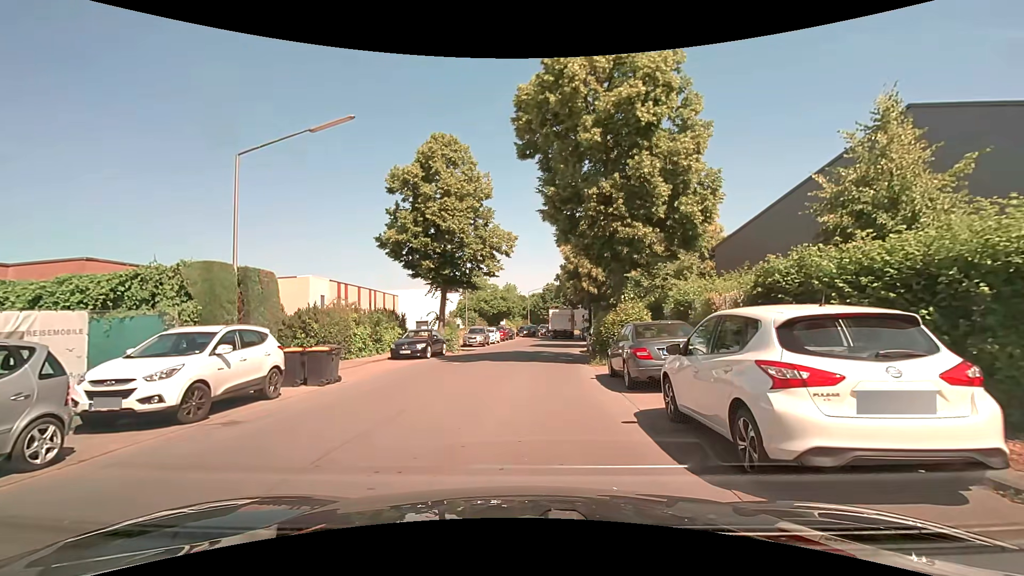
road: unclassified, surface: asphalt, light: Day
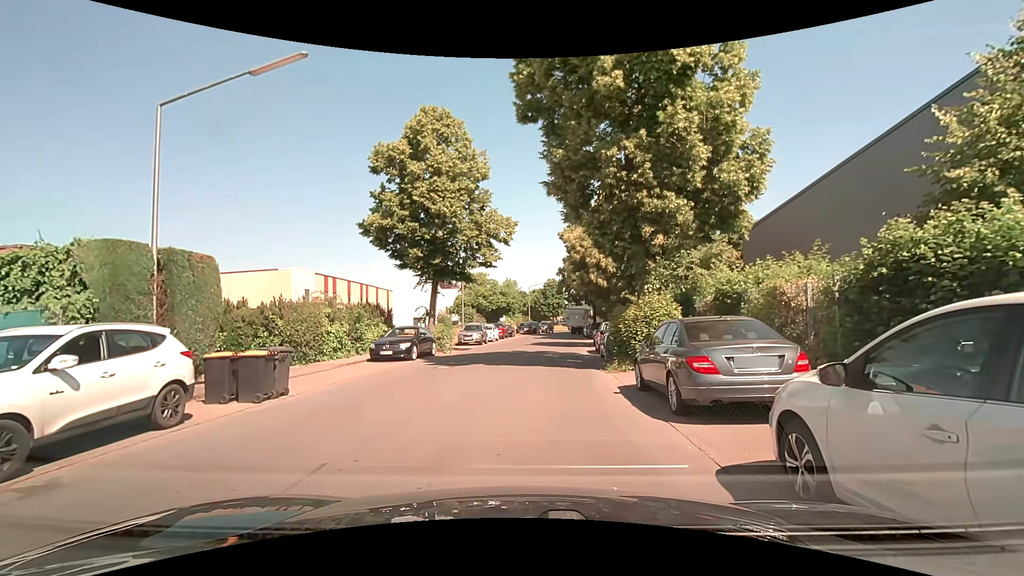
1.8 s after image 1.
(0.0, +3.2) m; 0°
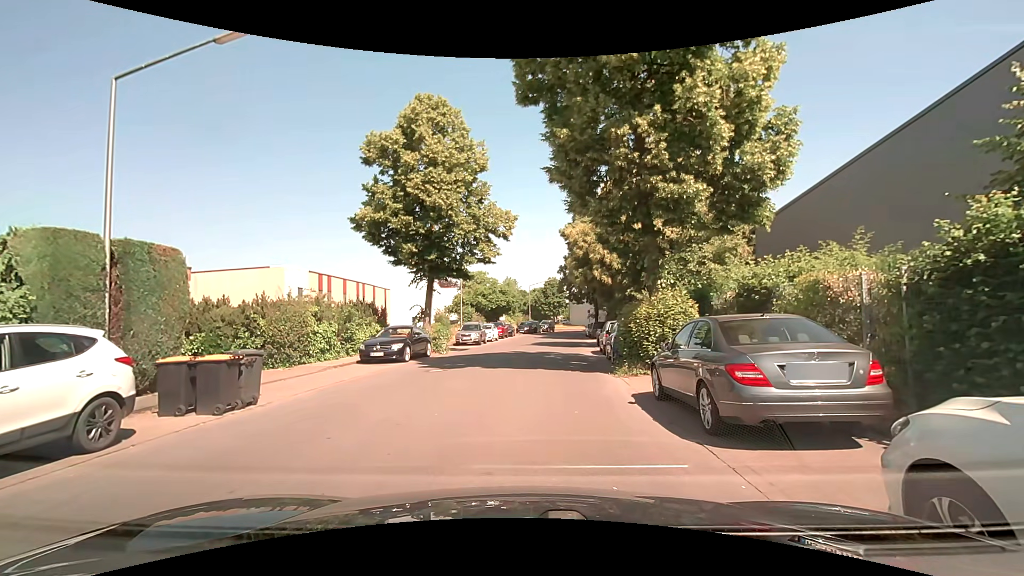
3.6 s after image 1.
(0.0, +1.3) m; 0°
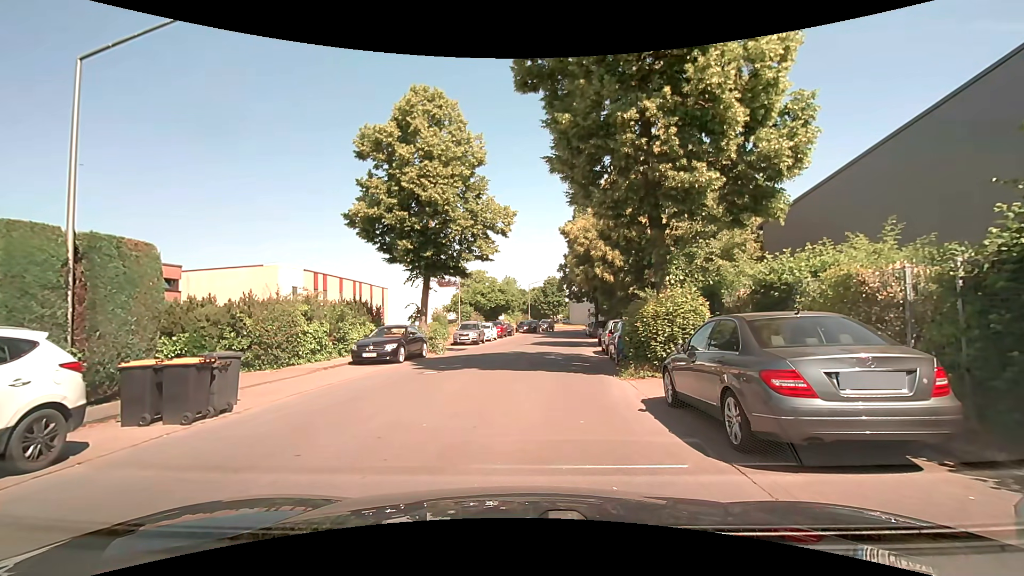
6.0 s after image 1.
(0.0, +0.8) m; 0°
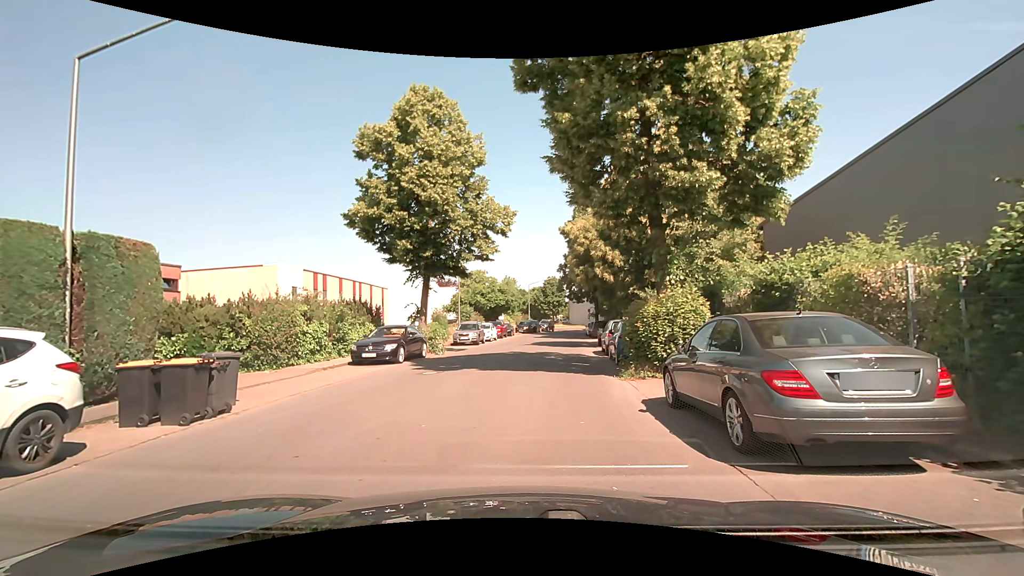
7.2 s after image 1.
(0.0, +0.1) m; 0°
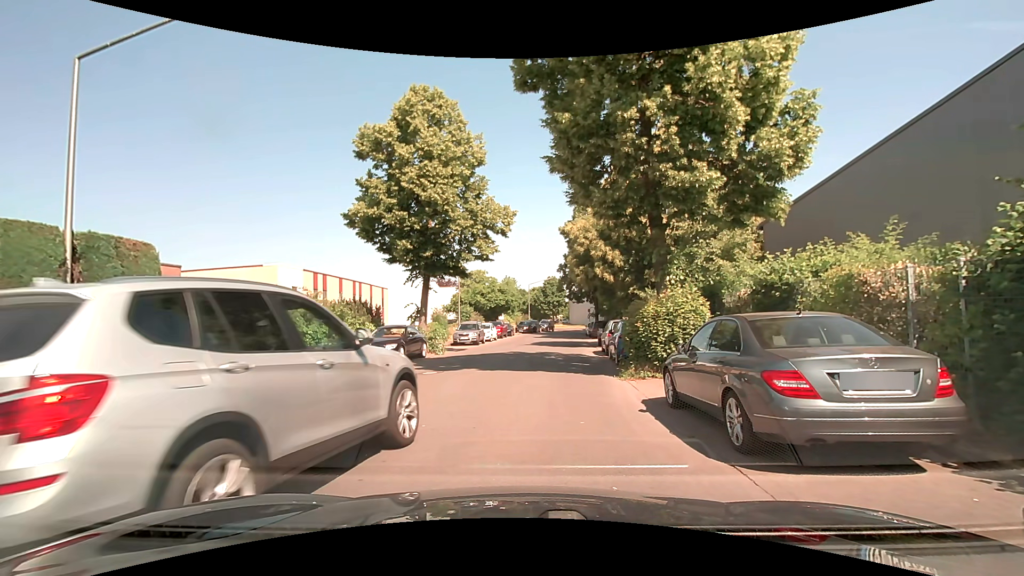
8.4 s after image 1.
(0.0, 0.0) m; 0°
